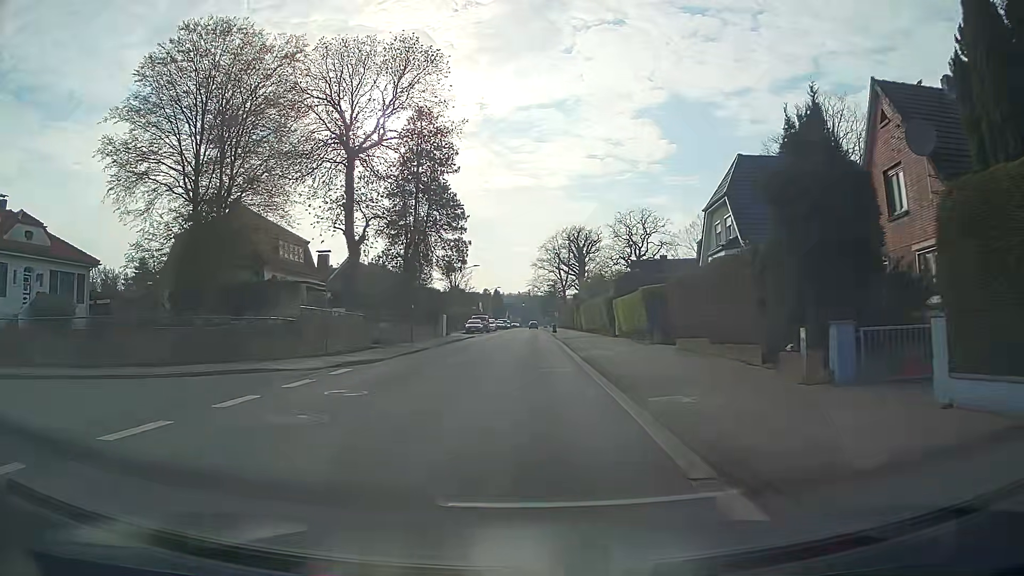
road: secondary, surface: asphalt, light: Day
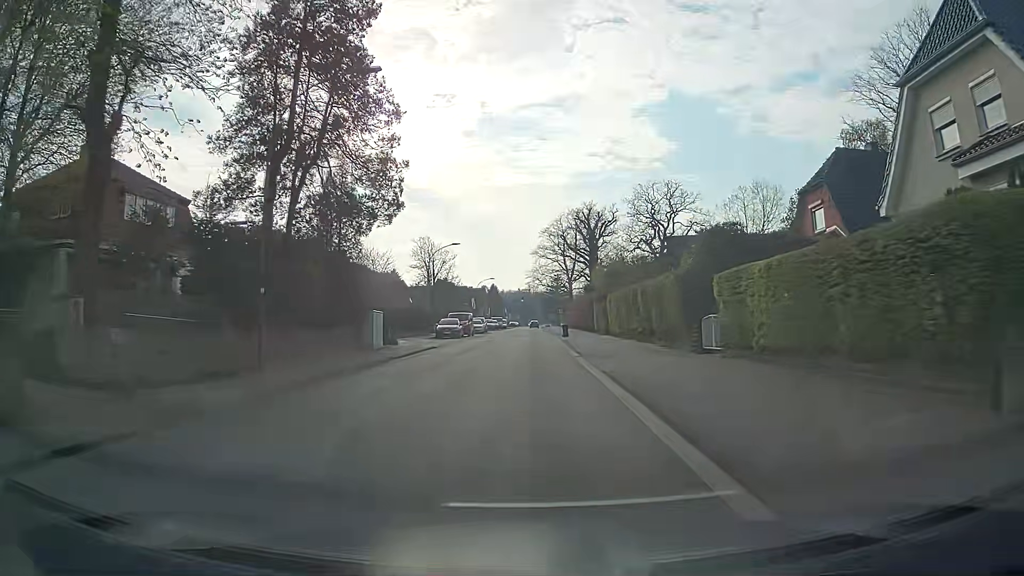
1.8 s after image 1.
(-0.1, +22.2) m; 0°
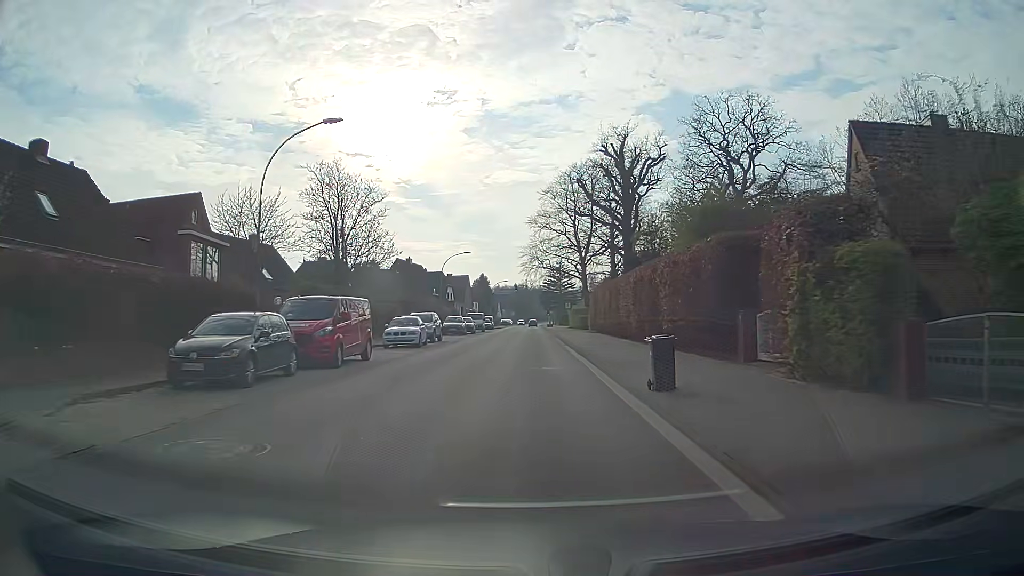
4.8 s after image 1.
(0.0, +37.0) m; 0°
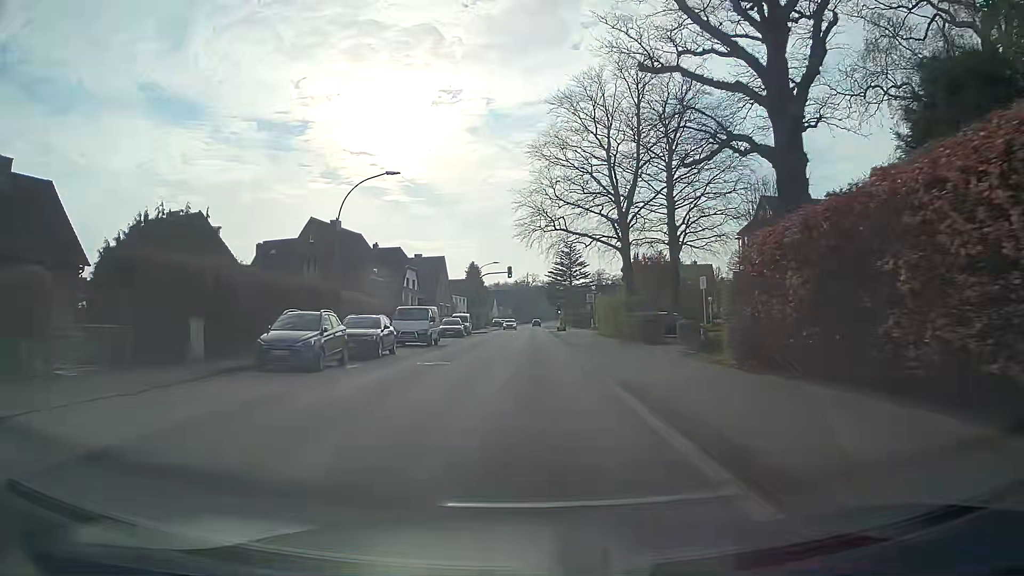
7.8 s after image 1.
(0.0, +36.9) m; 0°
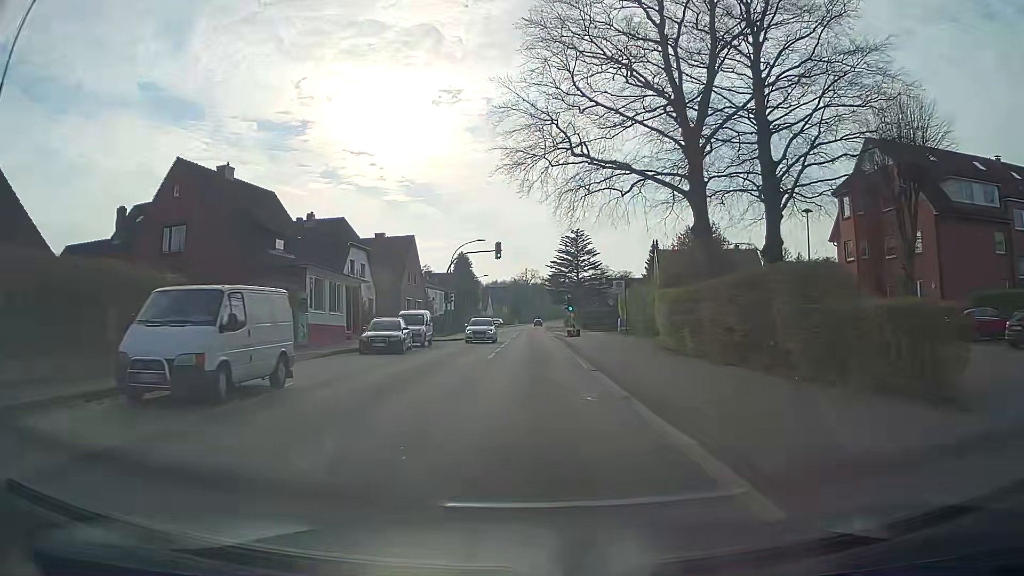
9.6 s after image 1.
(+0.1, +22.4) m; 0°
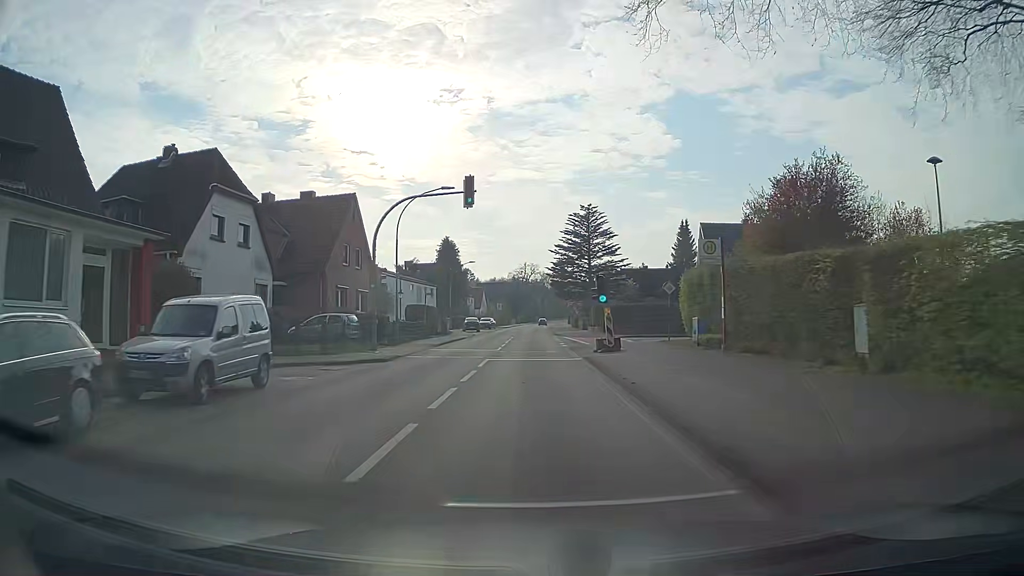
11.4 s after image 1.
(0.0, +22.6) m; 0°
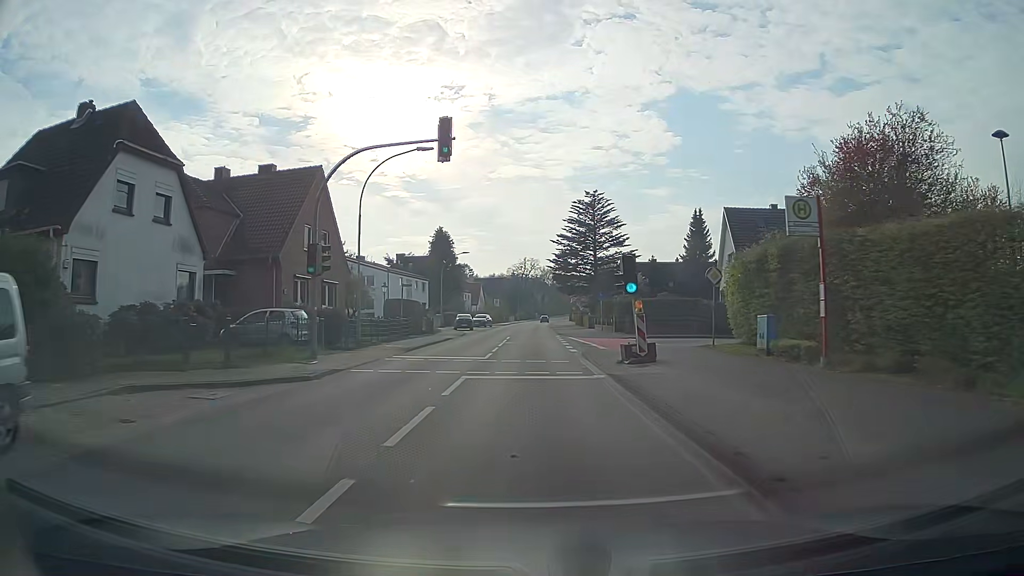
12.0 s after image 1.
(0.0, +7.6) m; 0°
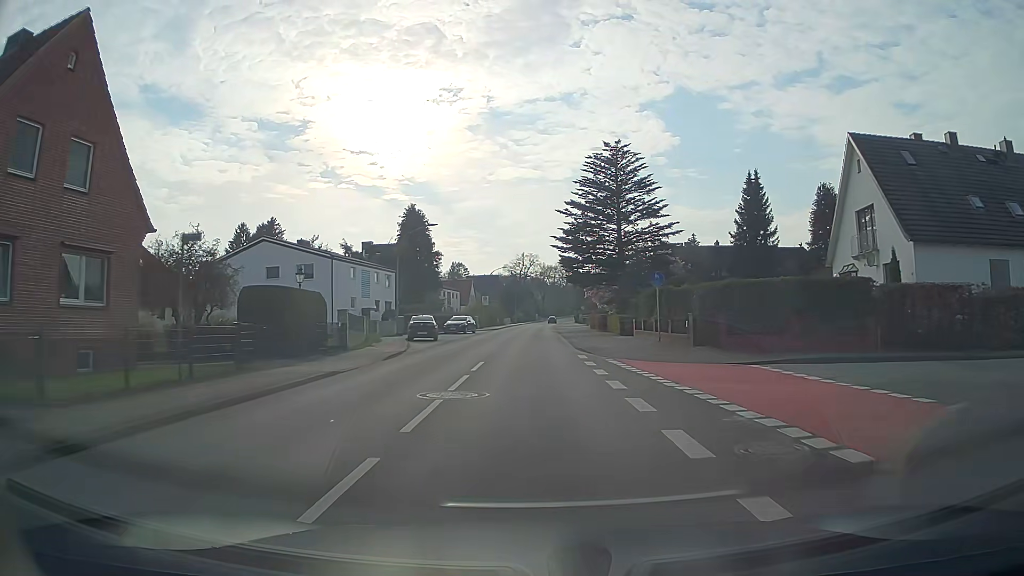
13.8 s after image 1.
(0.0, +22.7) m; 0°
(0, +10) (0, +20) (0, +30) (0, +40) (0, +50) (0, +60) (0, +70) (+1, +80) (+1, +90) (+1, +100) m
